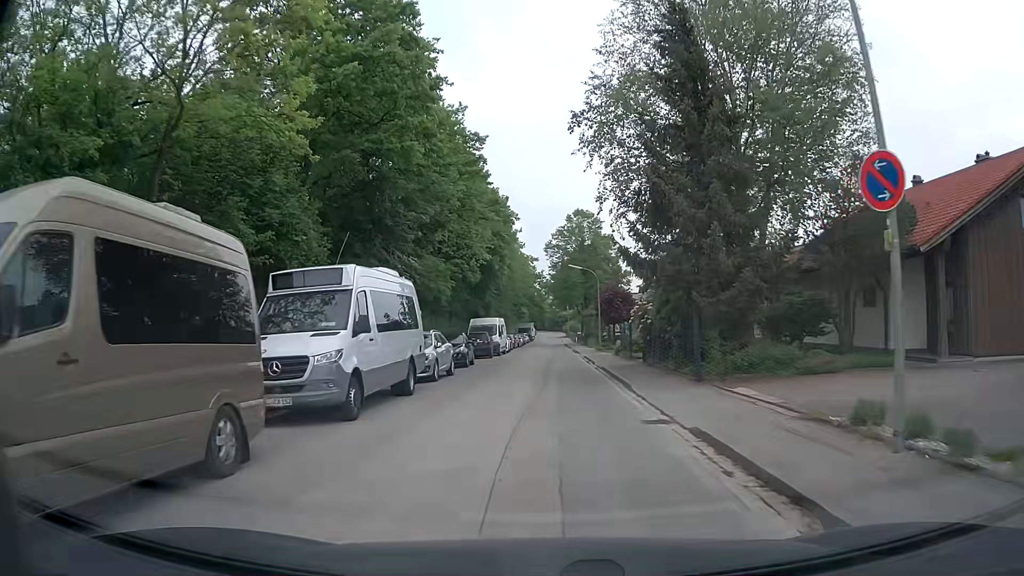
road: residential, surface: asphalt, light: Day
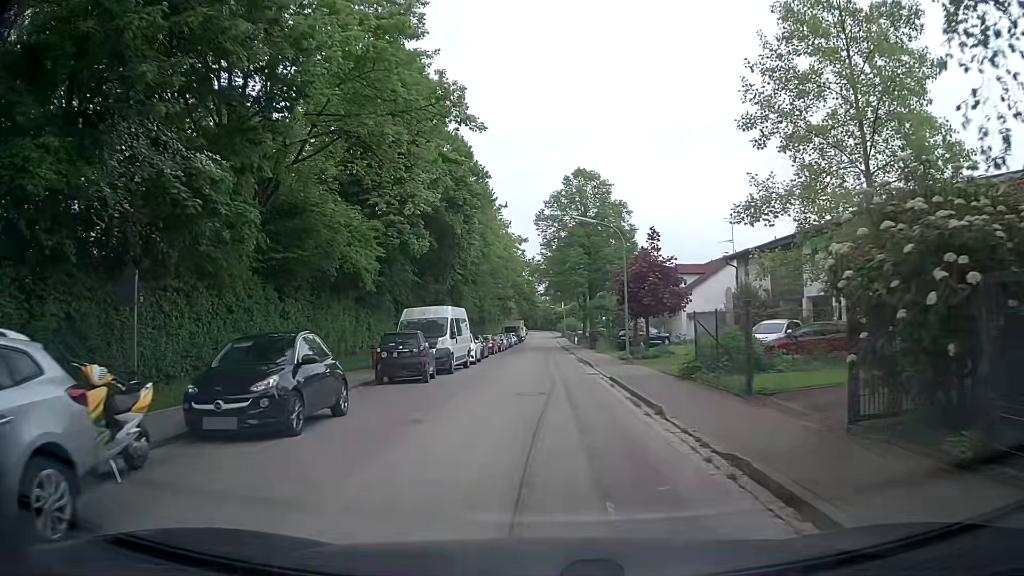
(+0.2, +18.6) m; 0°
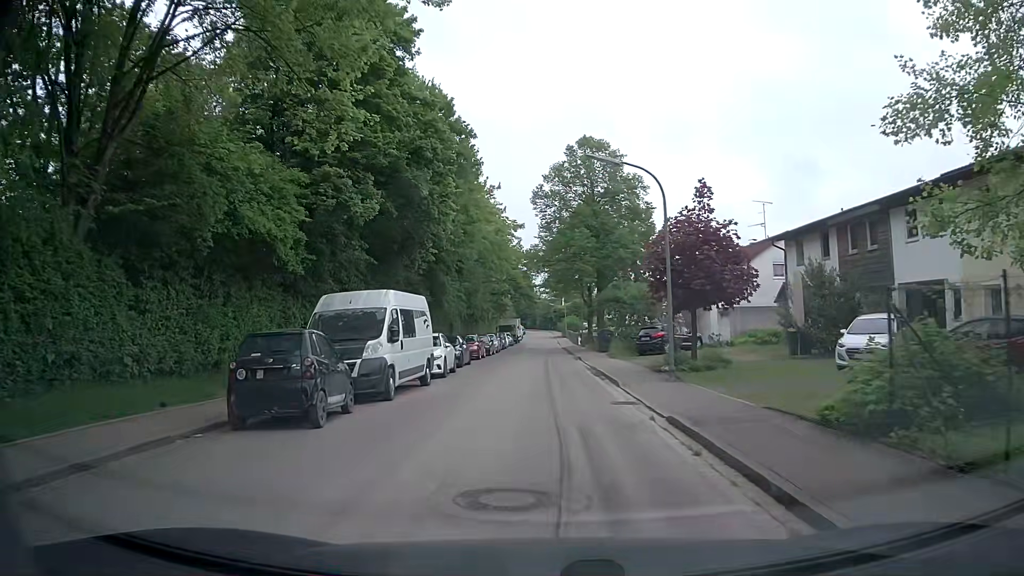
(+0.1, +9.3) m; 0°
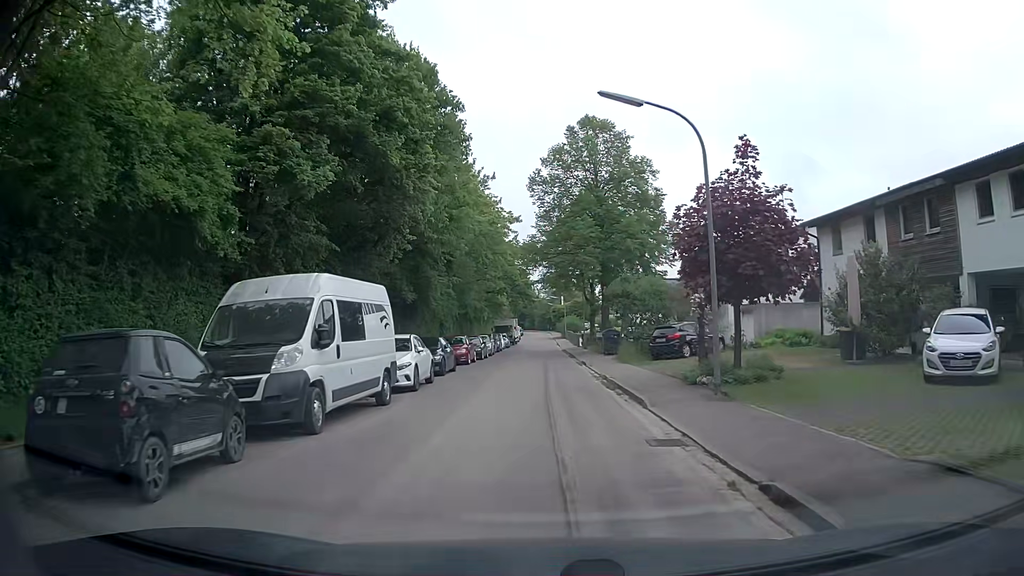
(+0.1, +4.7) m; +1°
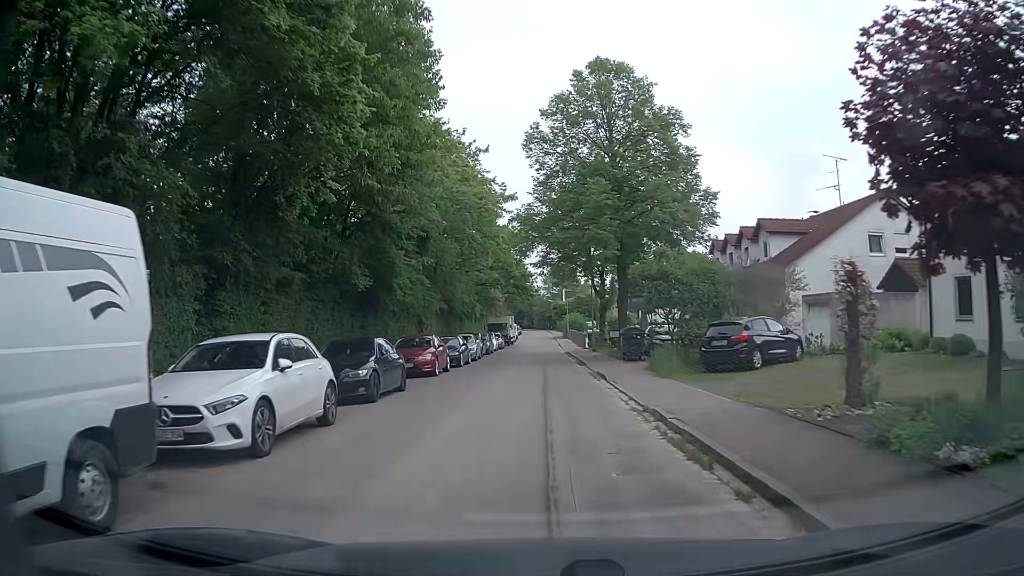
(0.0, +9.4) m; +1°
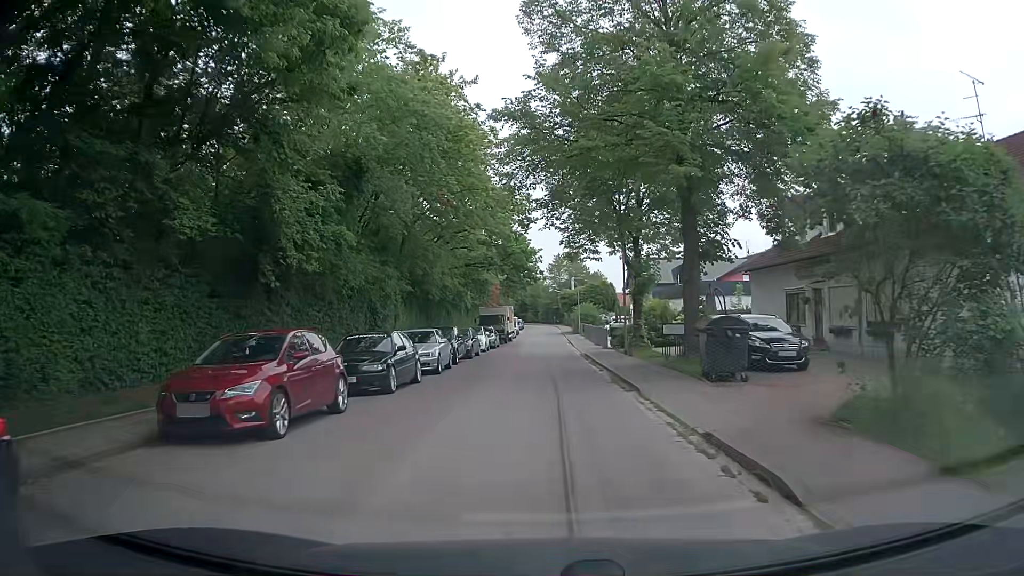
(-0.2, +13.9) m; 0°
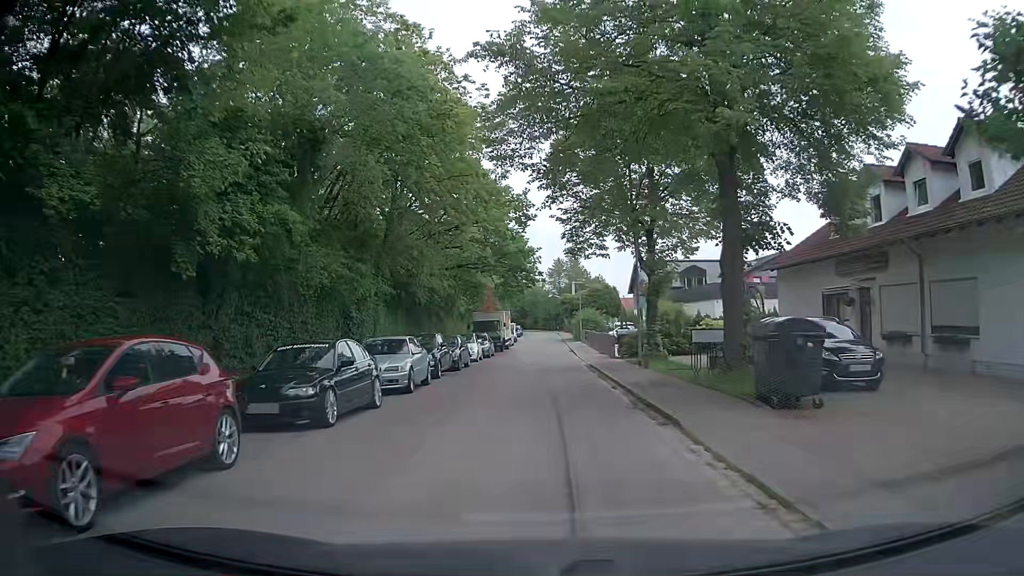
(0.0, +4.2) m; 0°
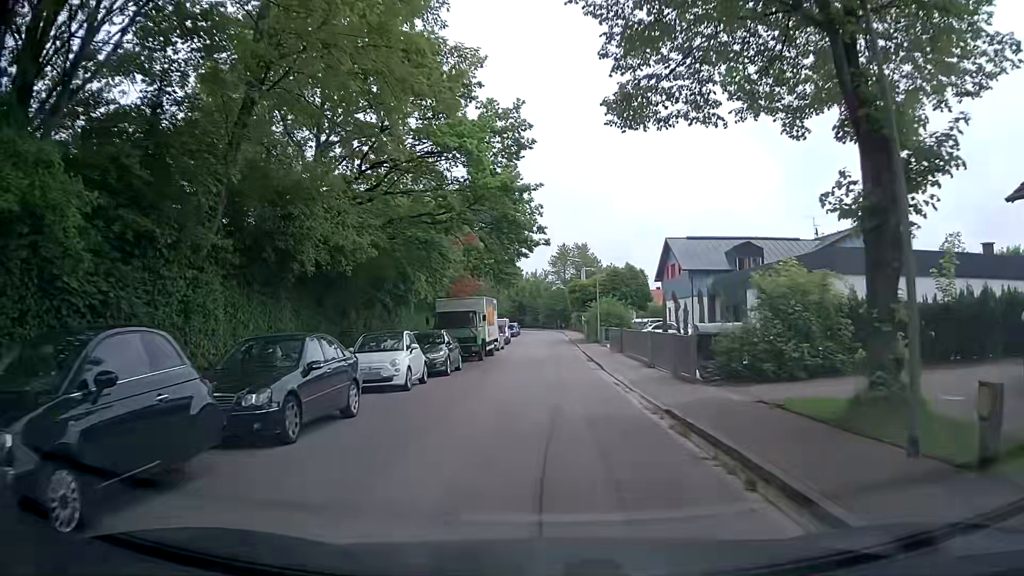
(-0.3, +18.2) m; 0°
(0, +10) (0, +20) (0, +30) (0, +40) (0, +50) (0, +60) (0, +70) (-1, +80) (-2, +90) (-4, +100) m
